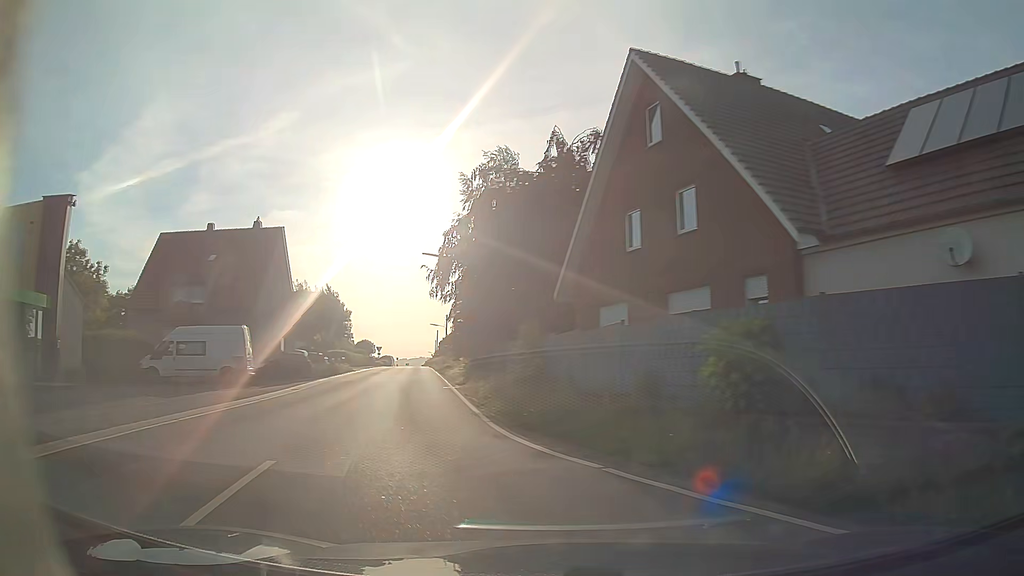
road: tertiary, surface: asphalt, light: Day
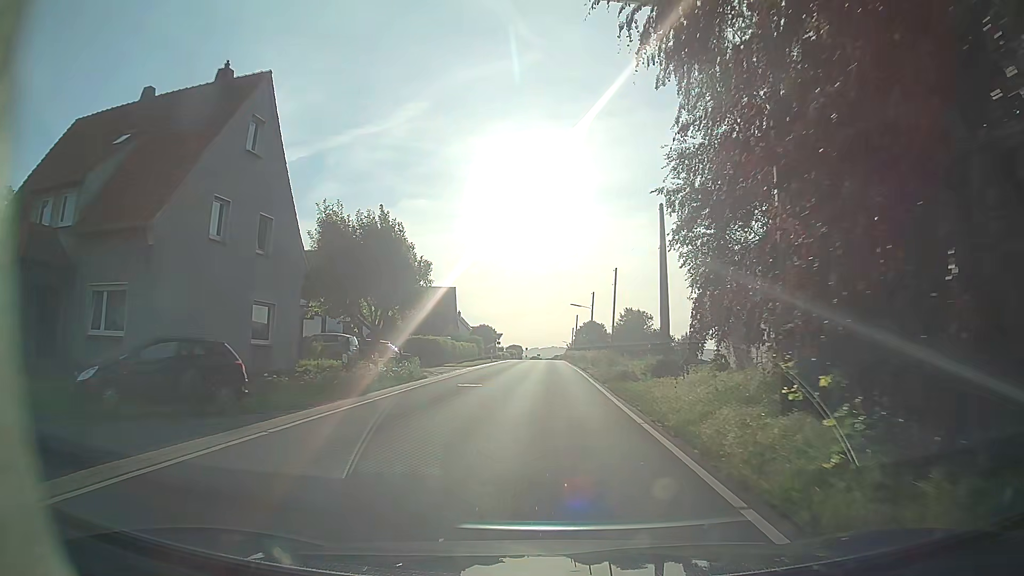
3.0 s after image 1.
(-6.1, +28.0) m; -14°
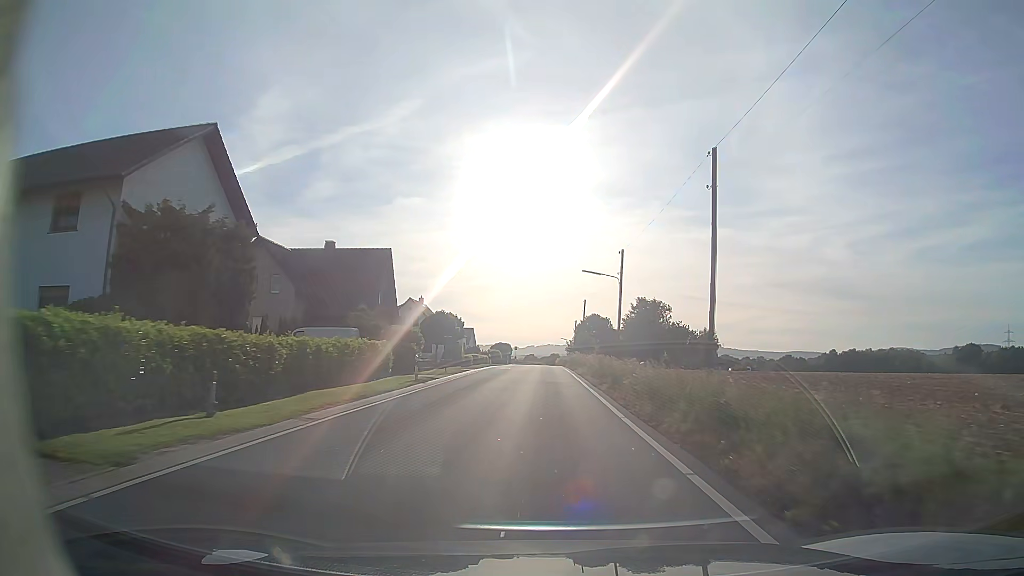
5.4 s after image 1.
(+0.6, +35.9) m; +1°
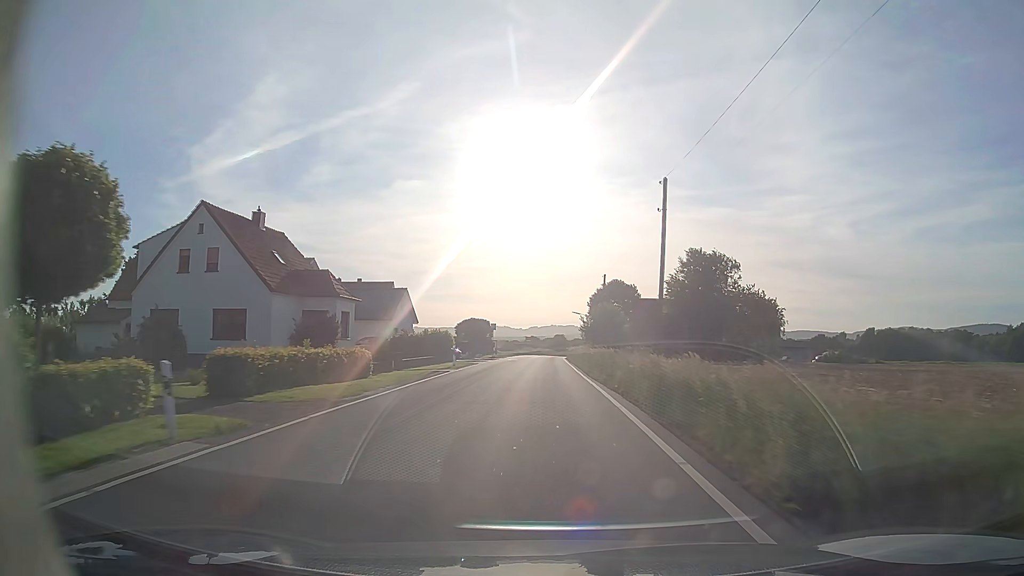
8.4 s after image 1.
(-0.1, +55.6) m; 0°
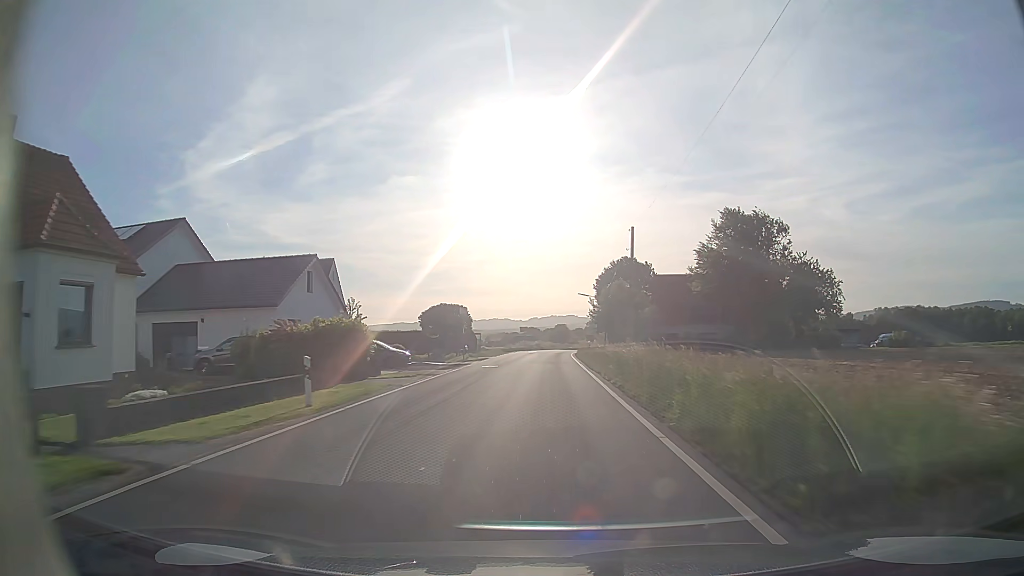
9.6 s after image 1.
(0.0, +22.7) m; 0°
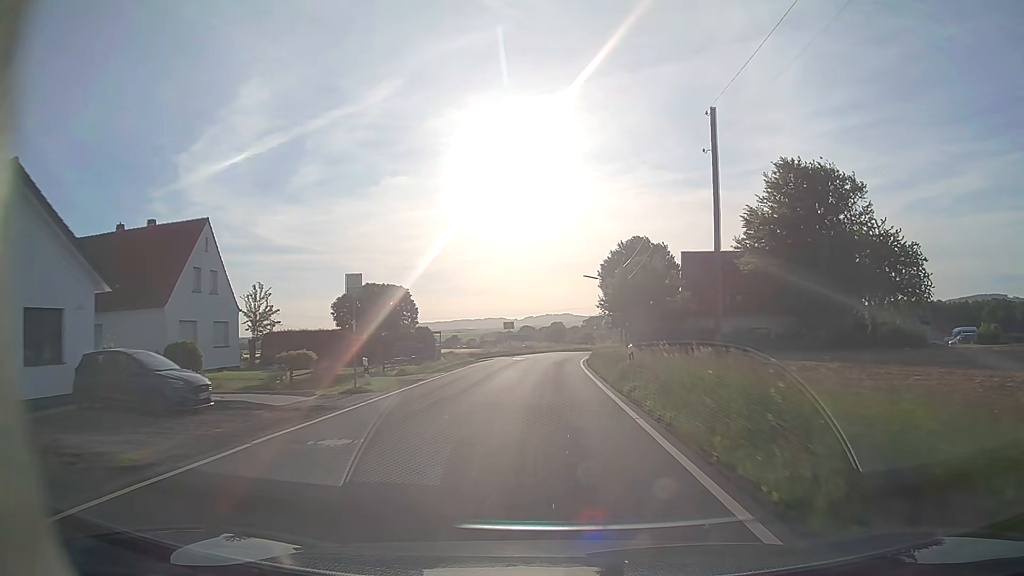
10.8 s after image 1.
(0.0, +22.7) m; 0°
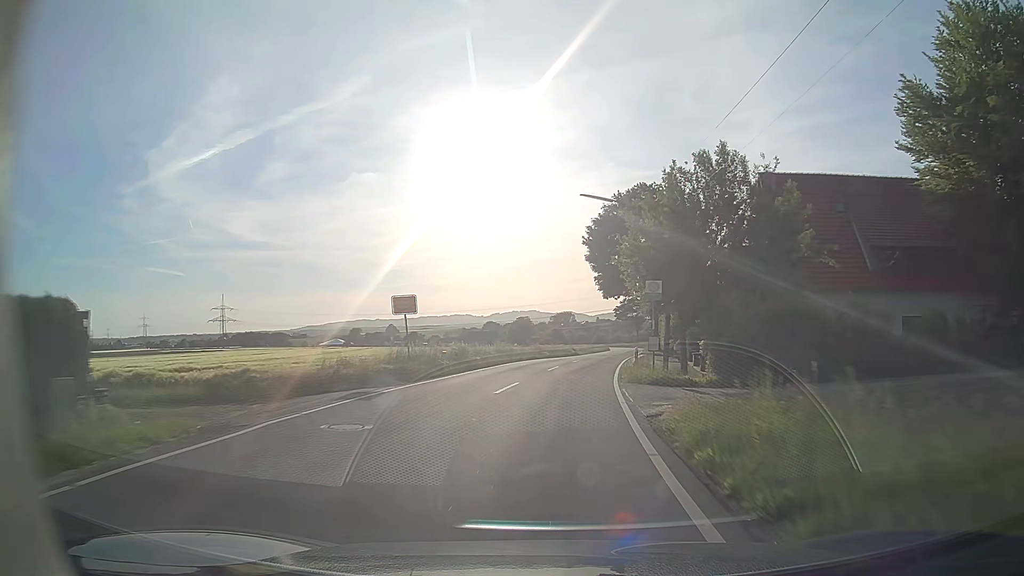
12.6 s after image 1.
(+0.5, +34.1) m; +2°
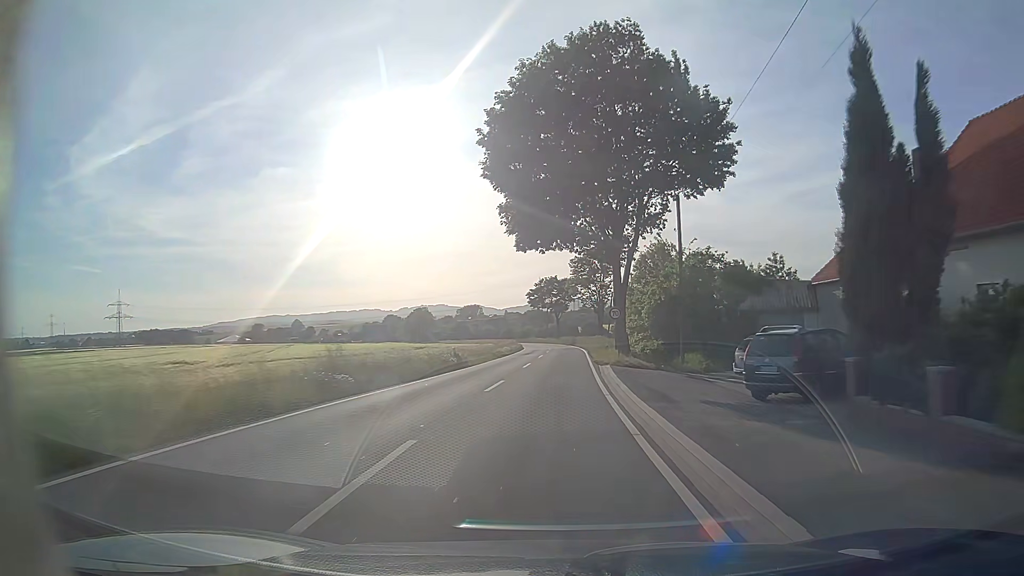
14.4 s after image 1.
(+2.6, +35.3) m; +7°
(0, +10) (+1, +20) (+1, +30) (+1, +40) (+2, +50) (+2, +60) (+2, +70) (+2, +80) (+2, +90) (+1, +100) m
